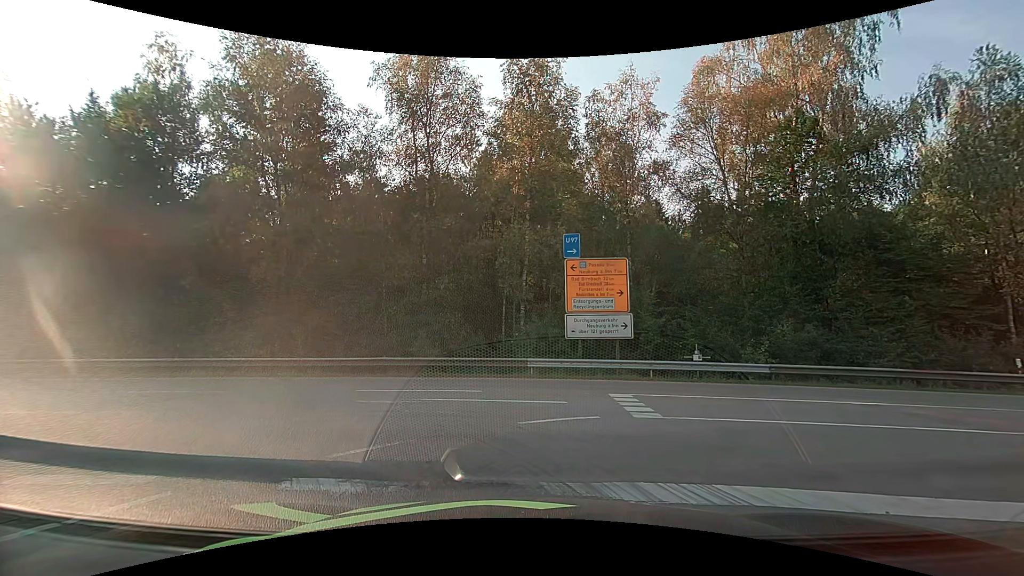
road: motorway_link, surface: asphalt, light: Day
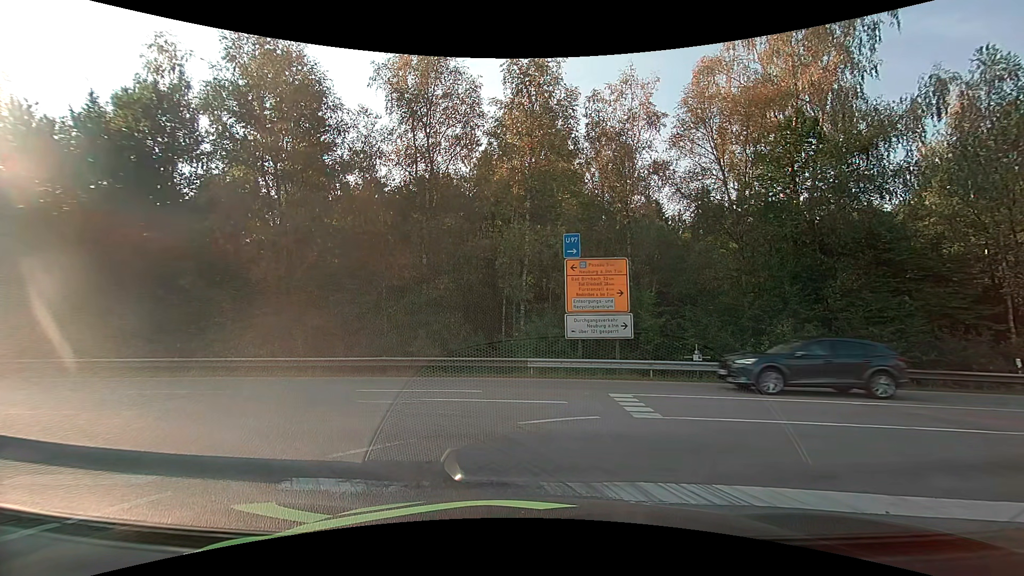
(0.0, 0.0) m; 0°
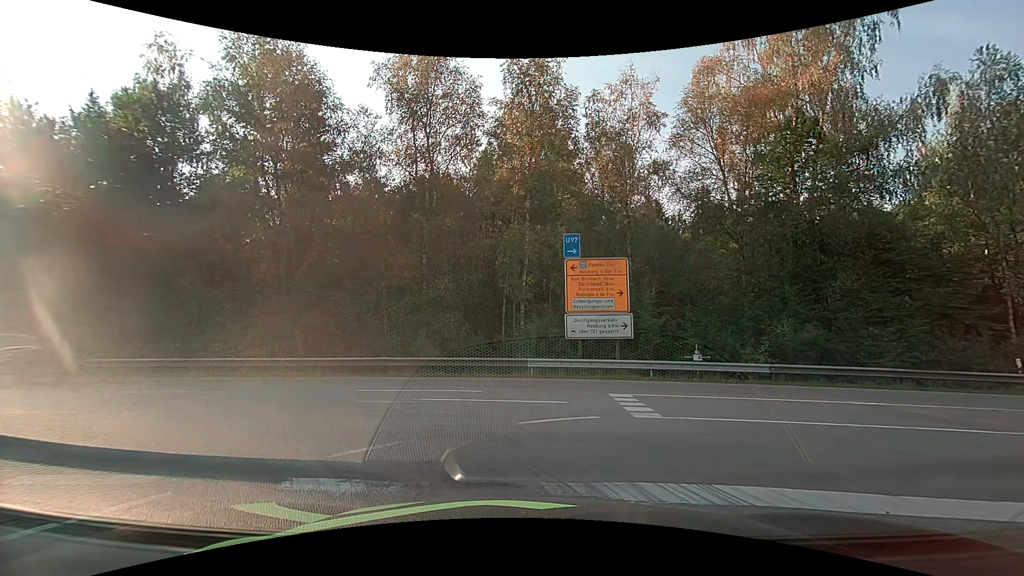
(0.0, 0.0) m; 0°
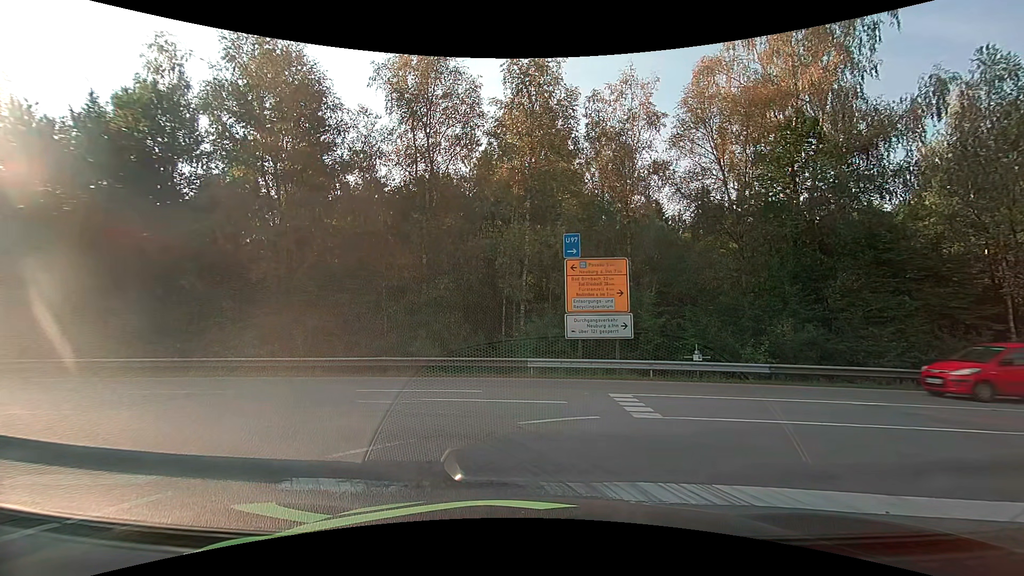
(0.0, 0.0) m; 0°
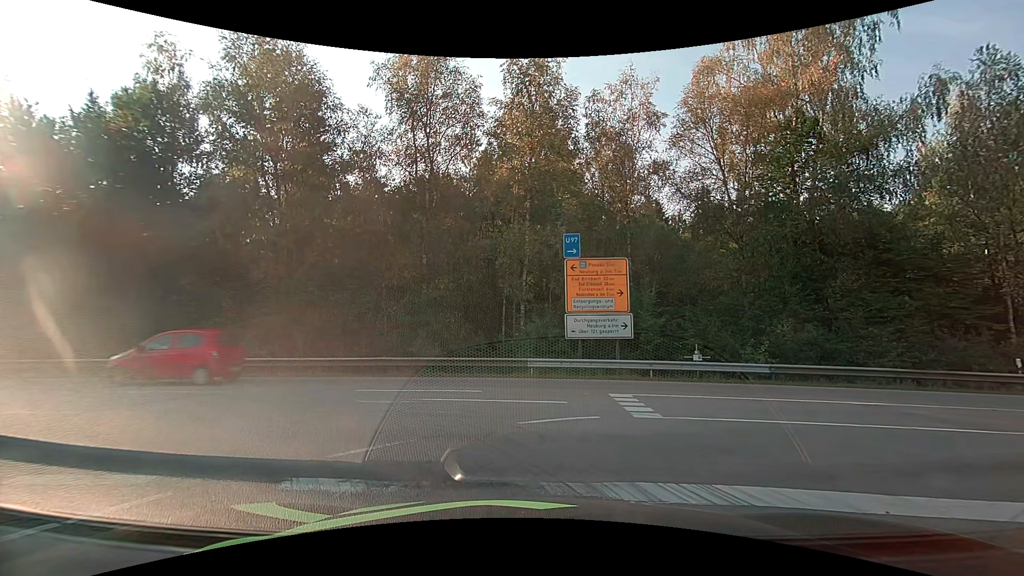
(0.0, 0.0) m; 0°
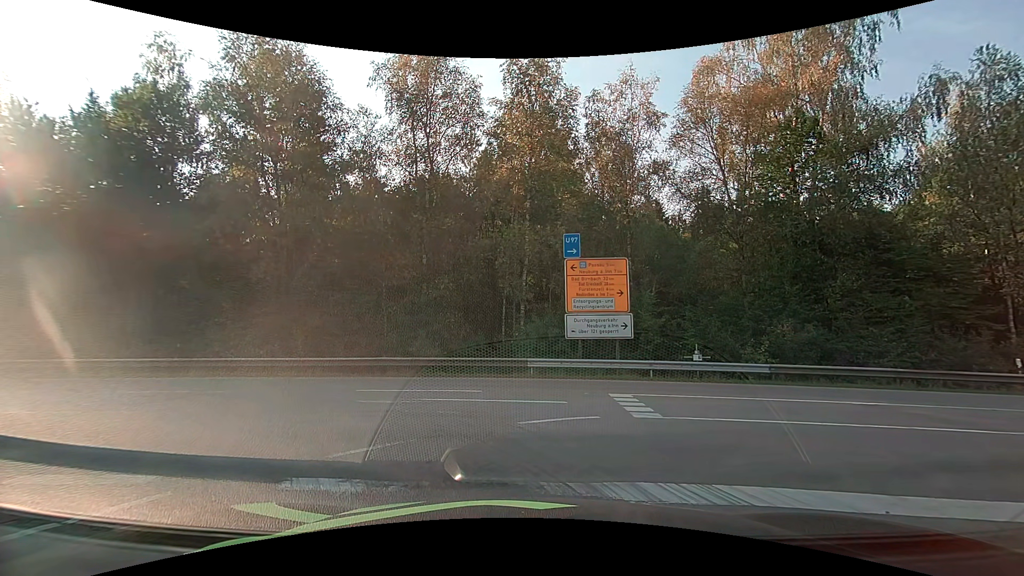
(0.0, 0.0) m; 0°
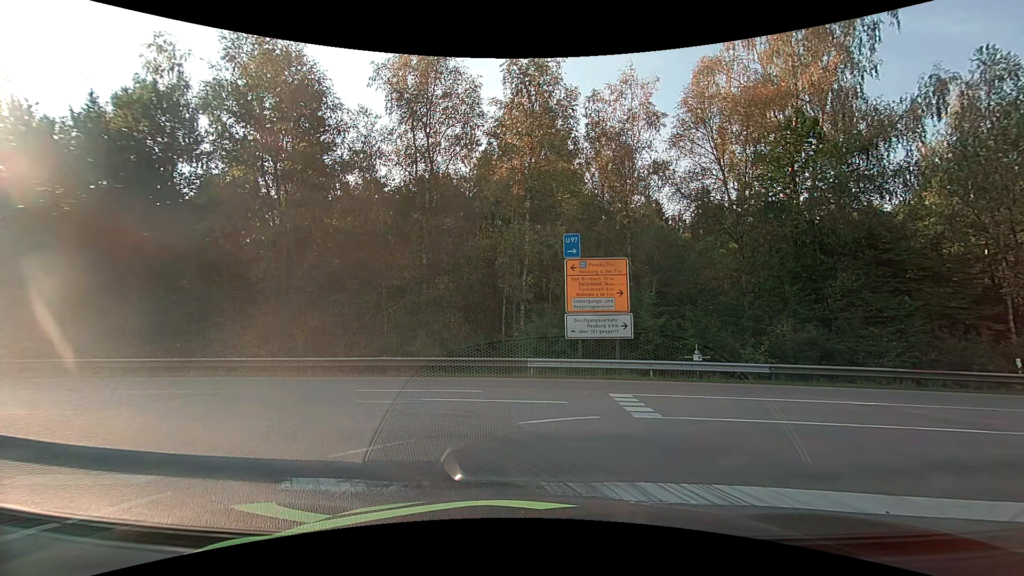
(0.0, 0.0) m; 0°
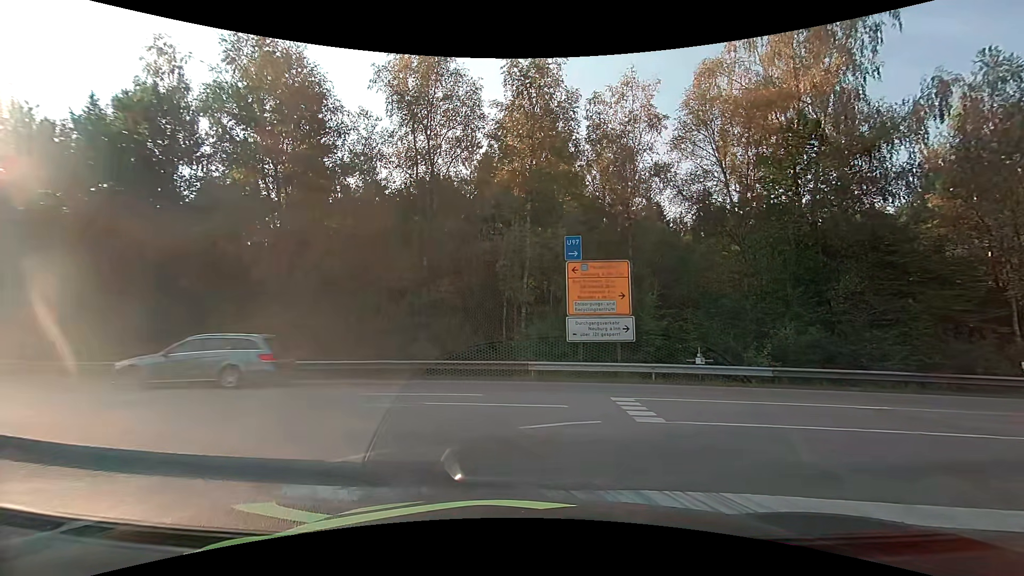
(0.0, +0.1) m; 0°
